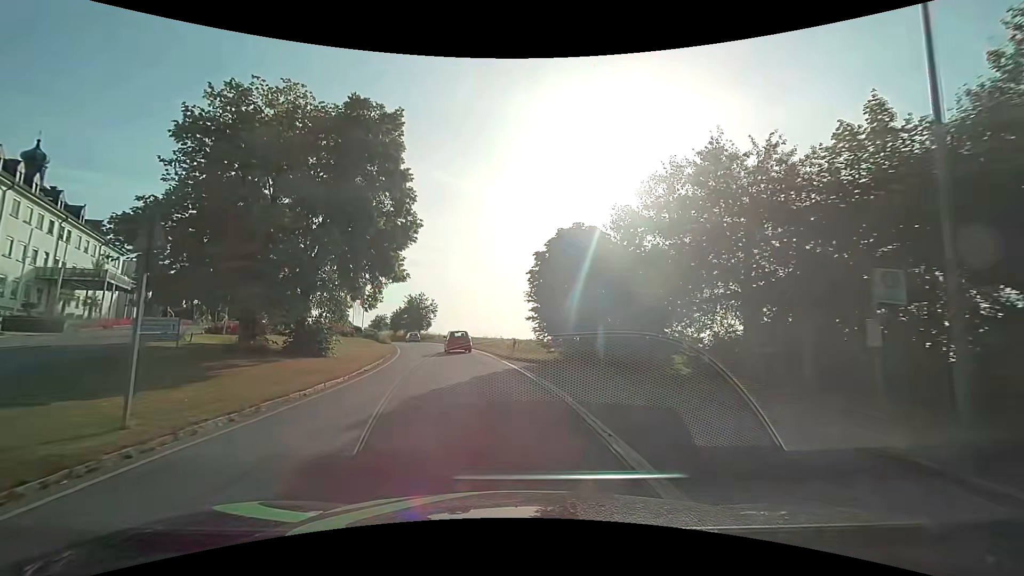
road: secondary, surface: asphalt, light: Day
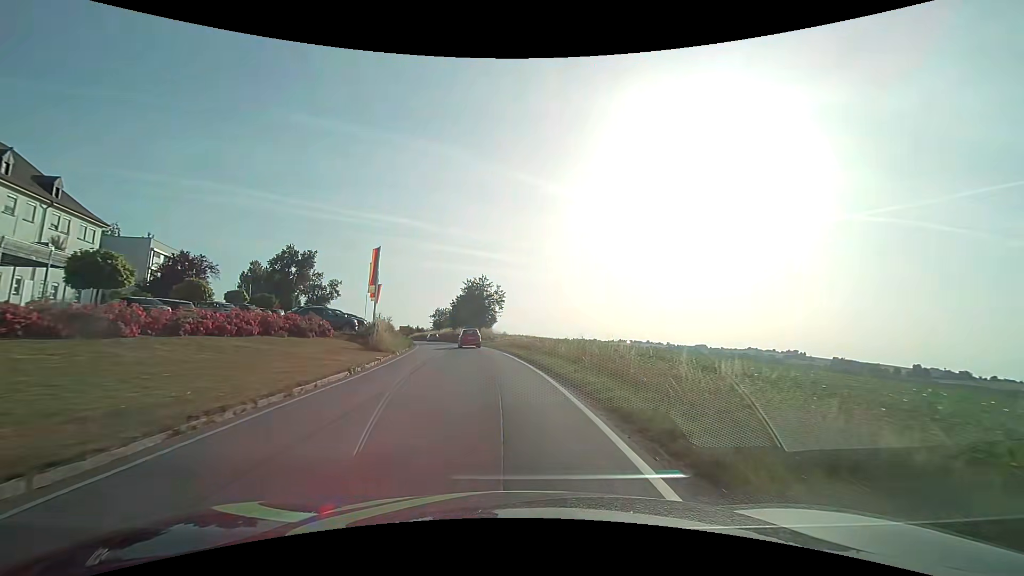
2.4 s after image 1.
(-2.1, +27.0) m; -9°
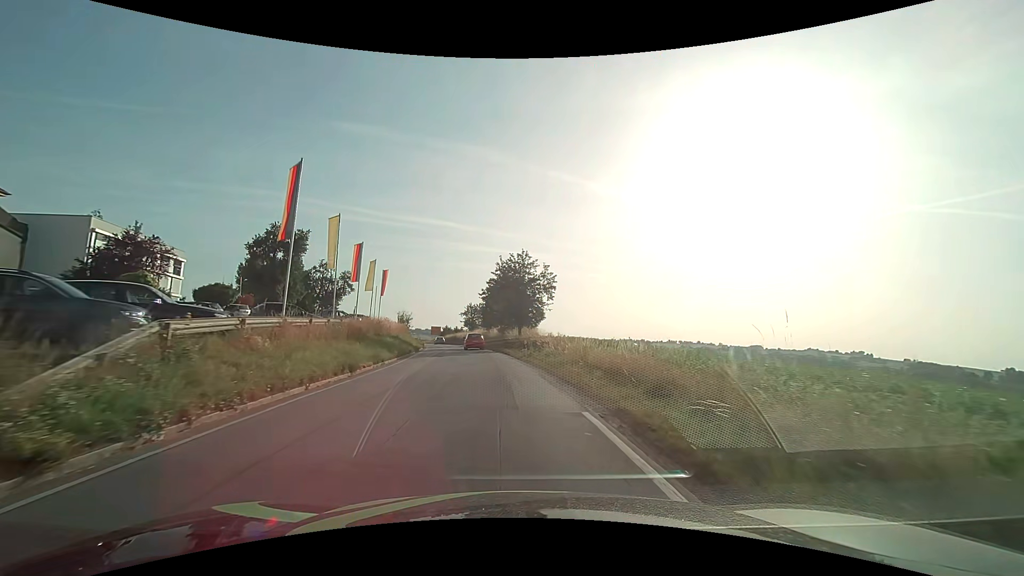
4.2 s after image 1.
(-1.2, +21.6) m; -5°
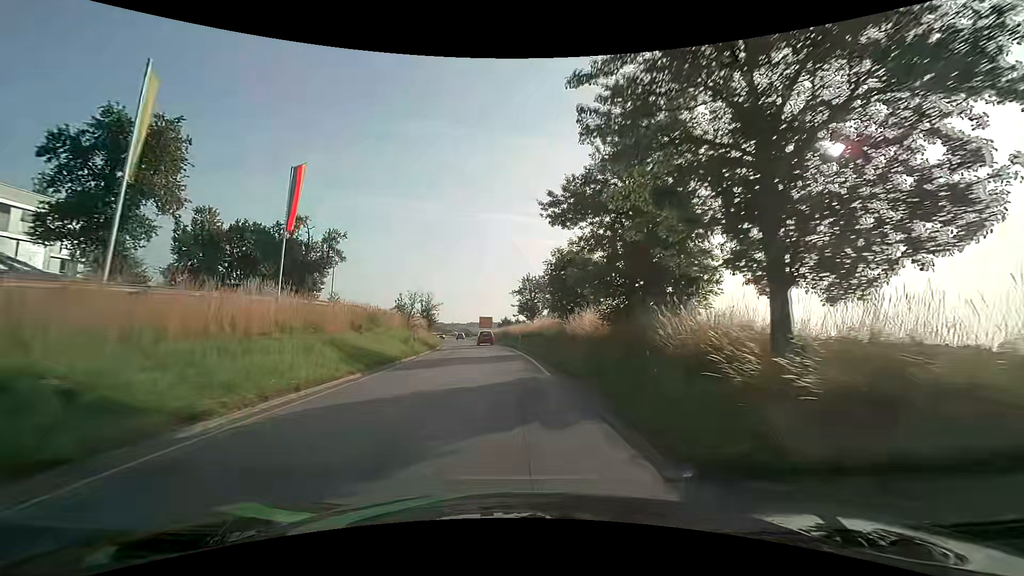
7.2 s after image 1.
(-2.6, +37.3) m; -7°
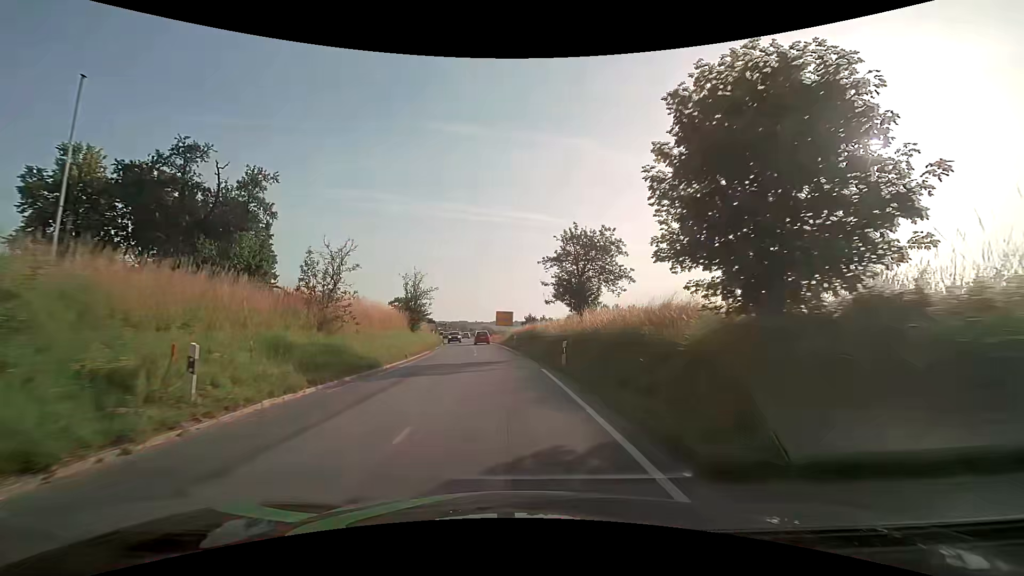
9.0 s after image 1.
(-0.7, +22.9) m; -3°
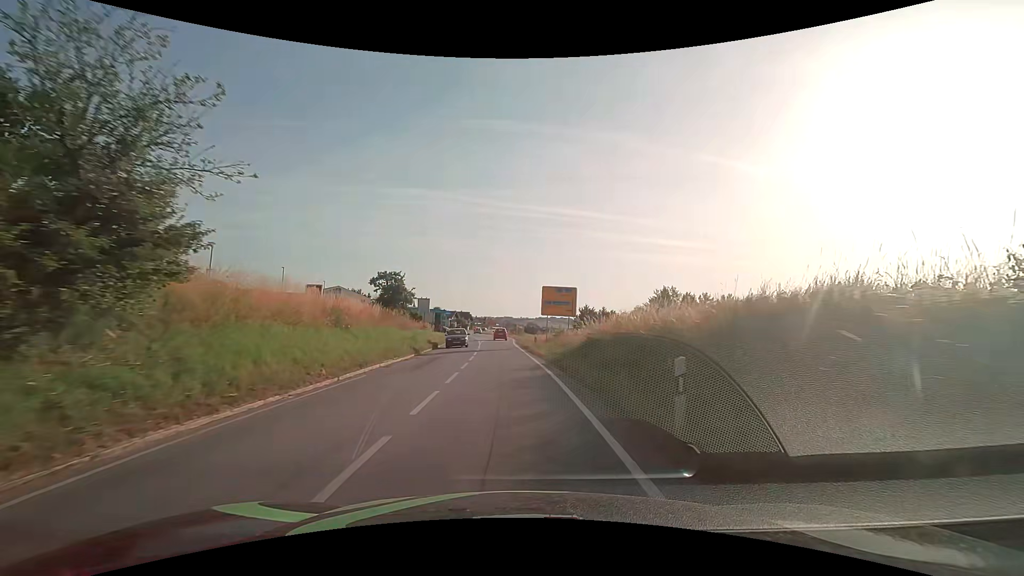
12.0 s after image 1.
(-1.3, +38.4) m; -5°
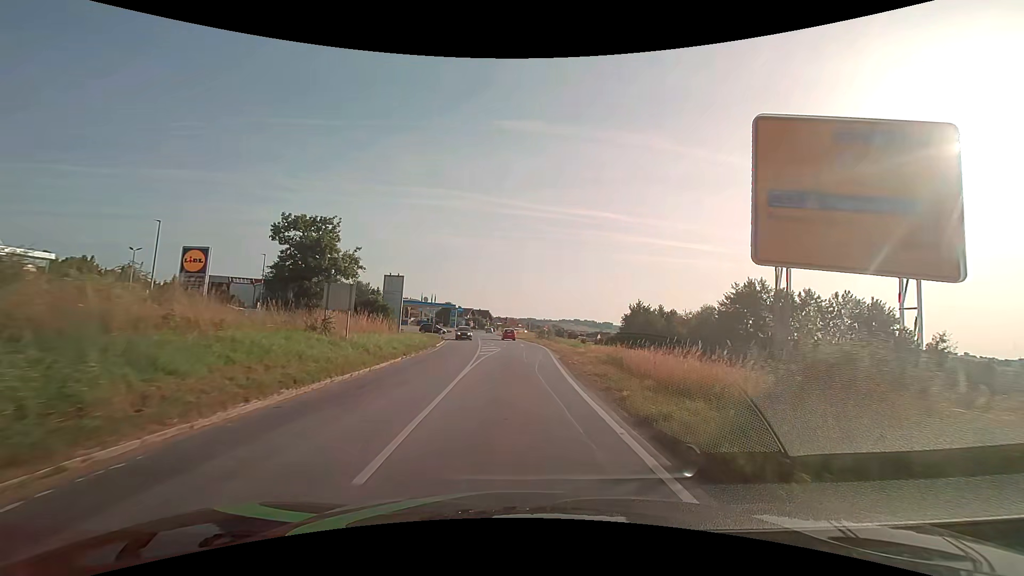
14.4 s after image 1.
(-1.0, +30.7) m; -3°
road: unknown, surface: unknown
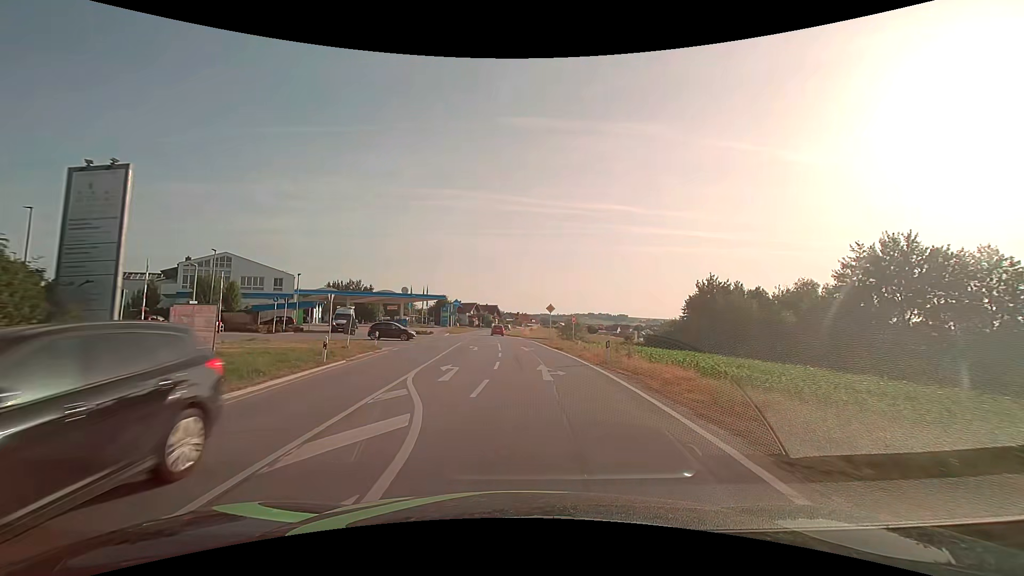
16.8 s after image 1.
(+0.4, +30.3) m; -1°
